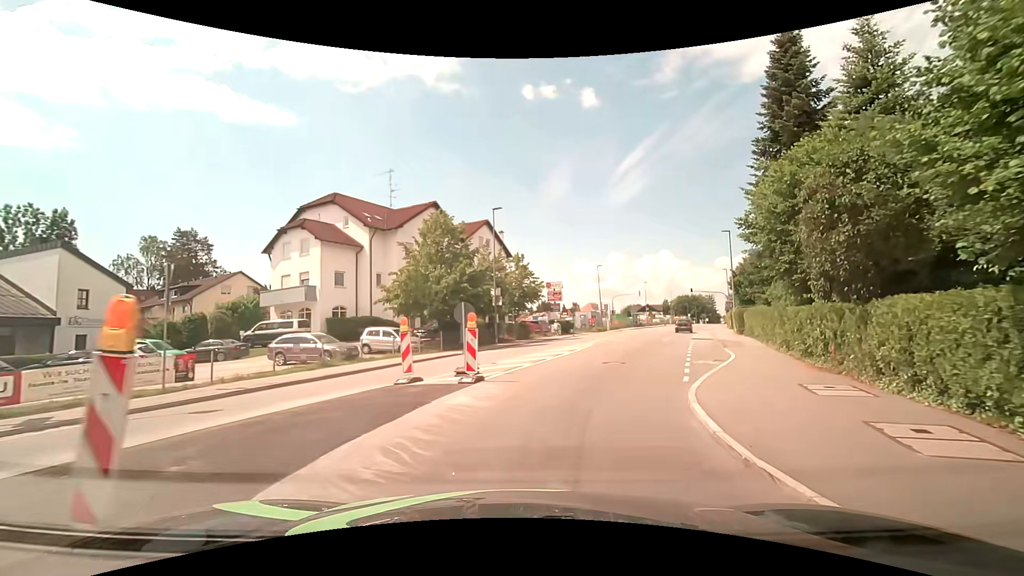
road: tertiary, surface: asphalt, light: Day
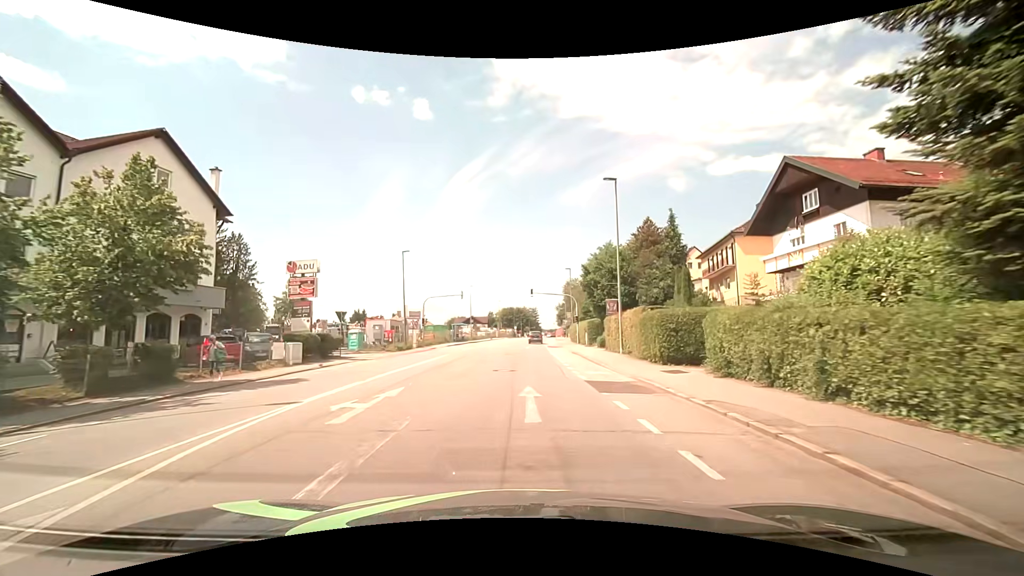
(+6.3, +25.7) m; +20°
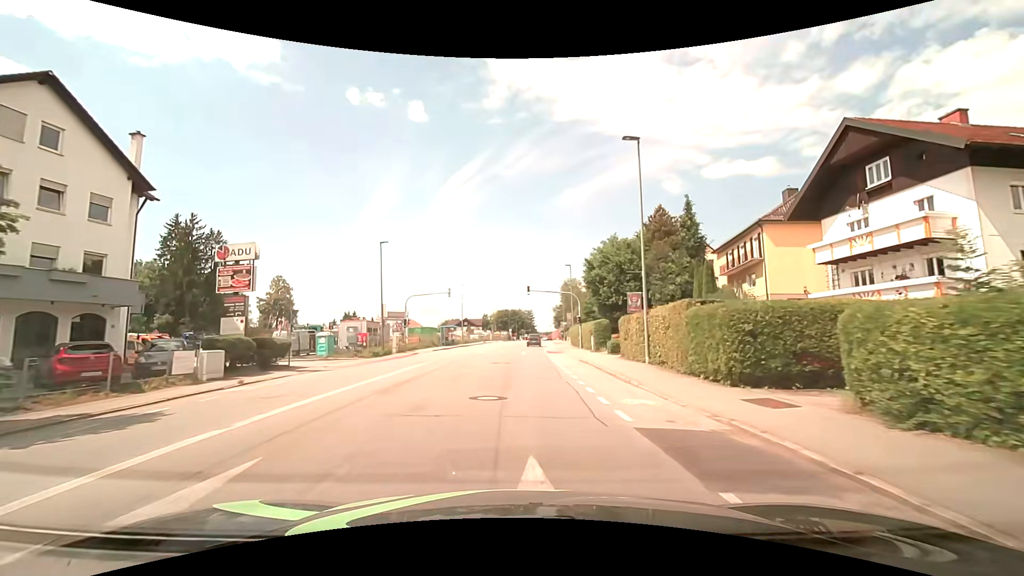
(0.0, +6.8) m; 0°
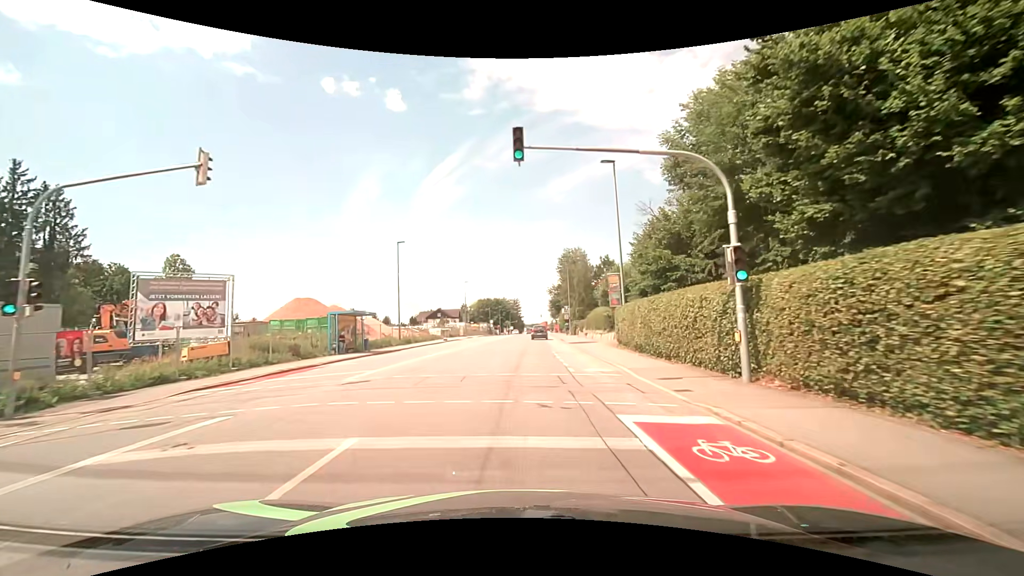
(+0.8, +37.4) m; +2°
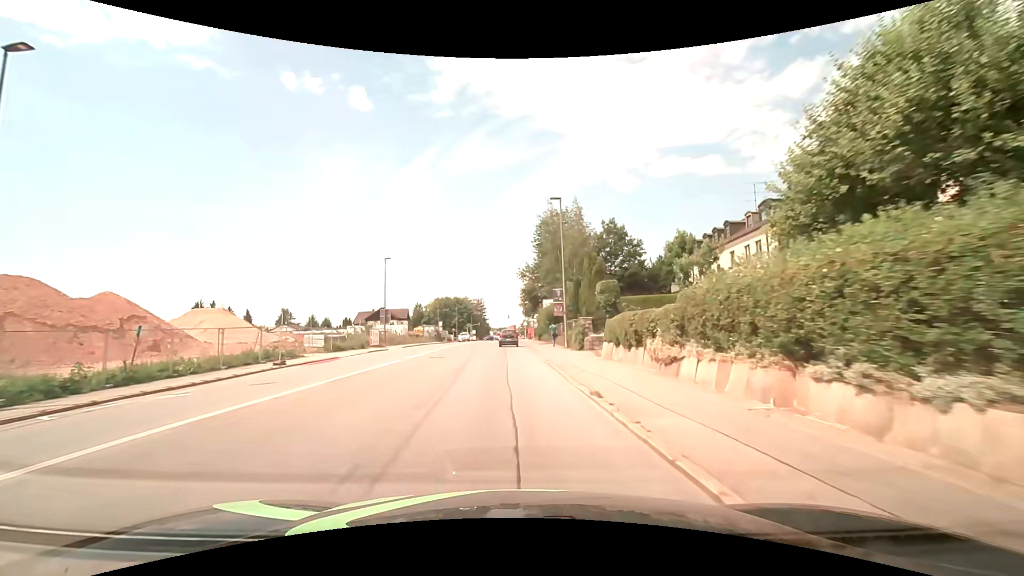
(+1.6, +35.4) m; +3°
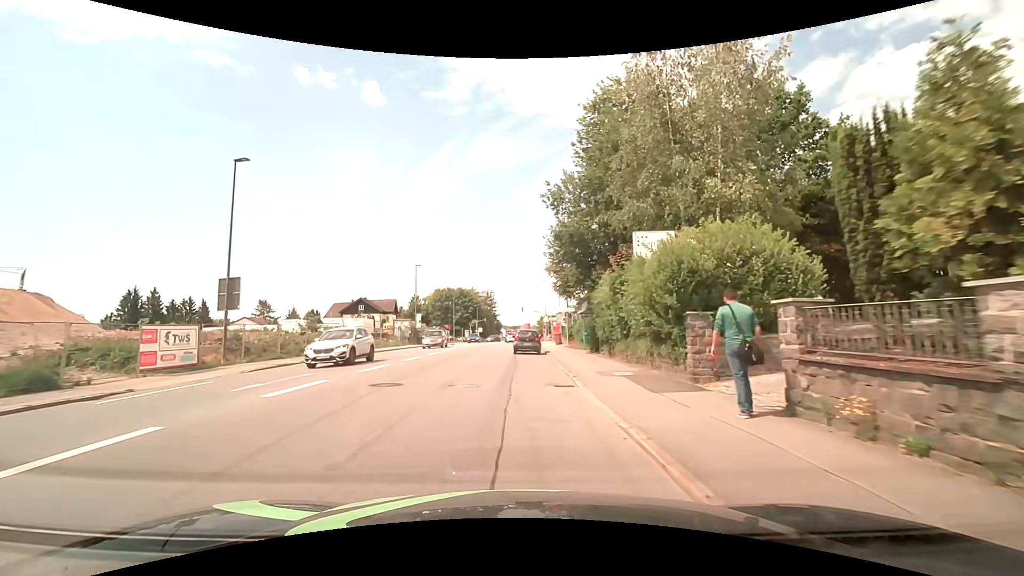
(-0.4, +33.6) m; -1°
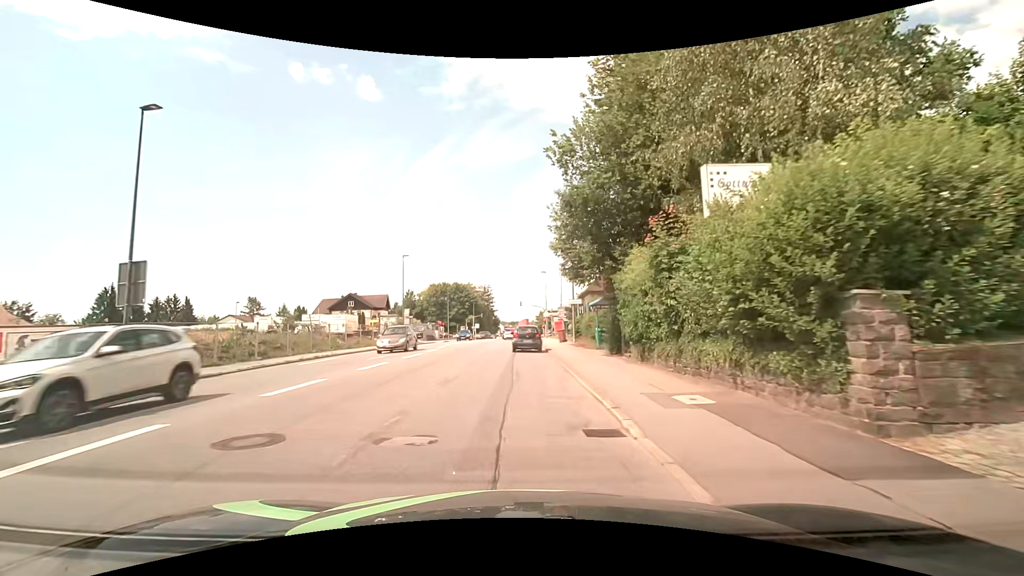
(0.0, +5.9) m; 0°
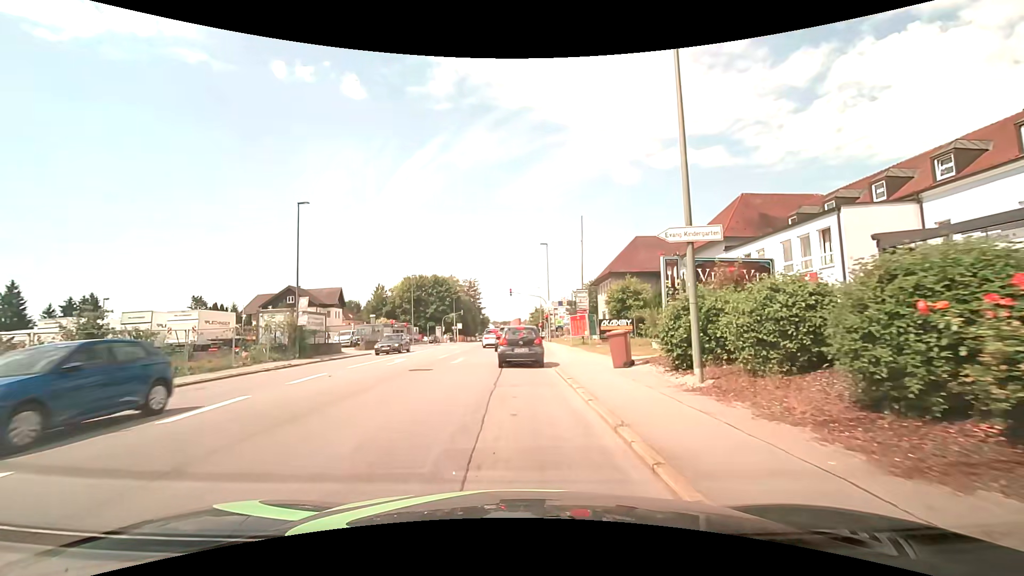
(+0.2, +25.5) m; 0°
(0, +10) (0, +20) (0, +30) (0, +40) (0, +50) (0, +60) (0, +70) (+4, +78) (+14, +80) (+24, +80) m
